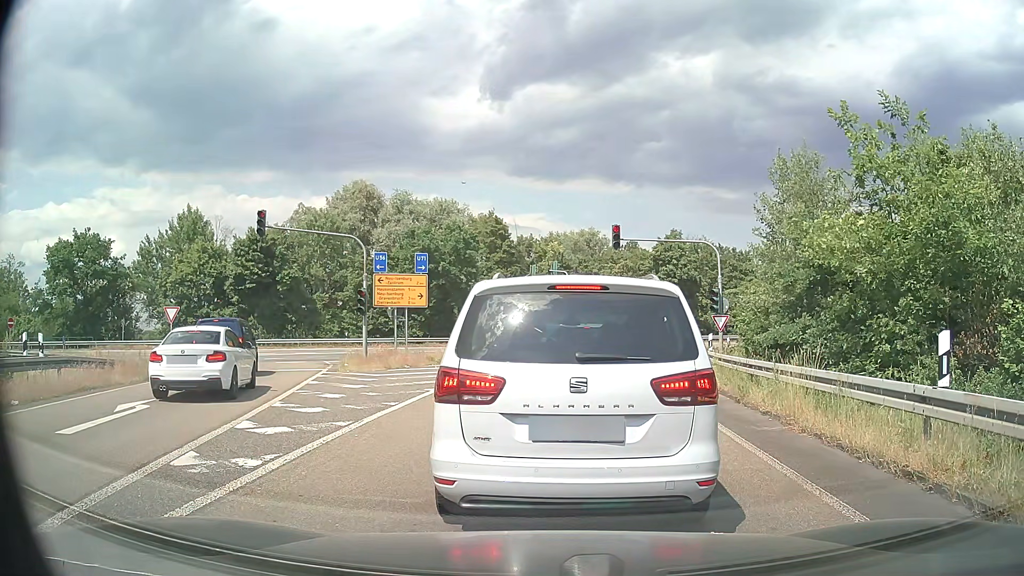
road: motorway_link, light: Day
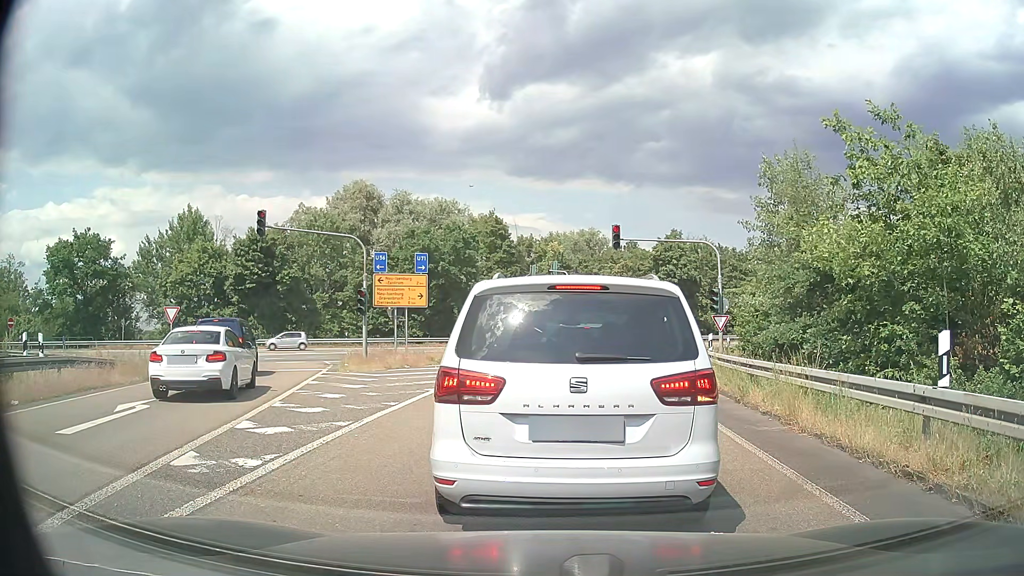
(0.0, 0.0) m; 0°
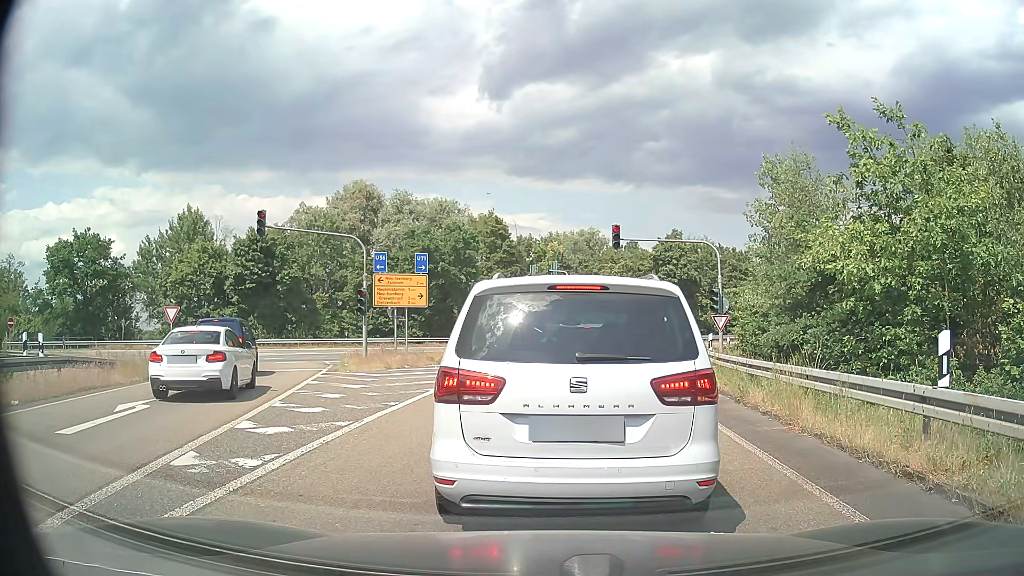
(0.0, 0.0) m; 0°
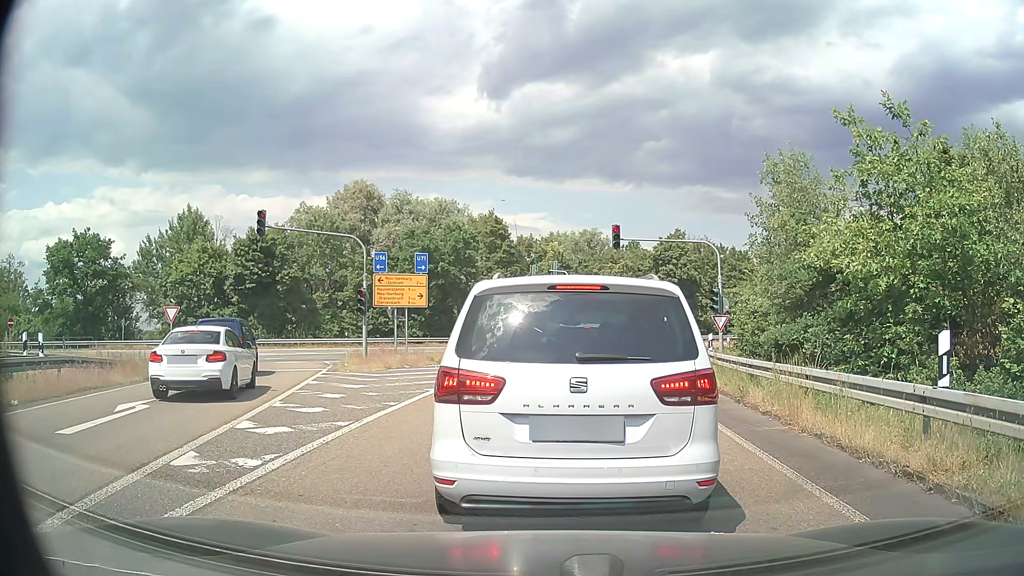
(0.0, 0.0) m; 0°
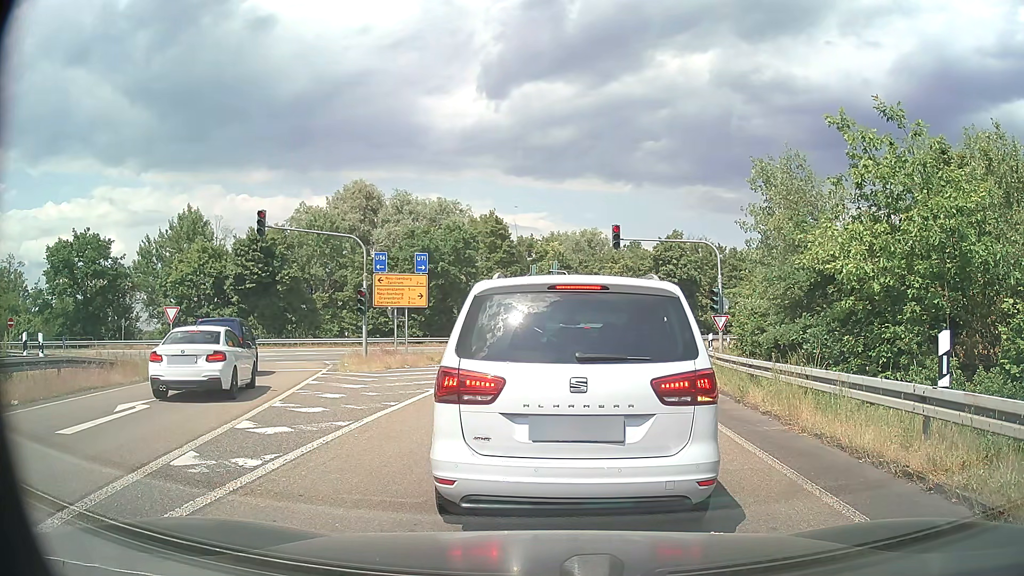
(0.0, 0.0) m; 0°
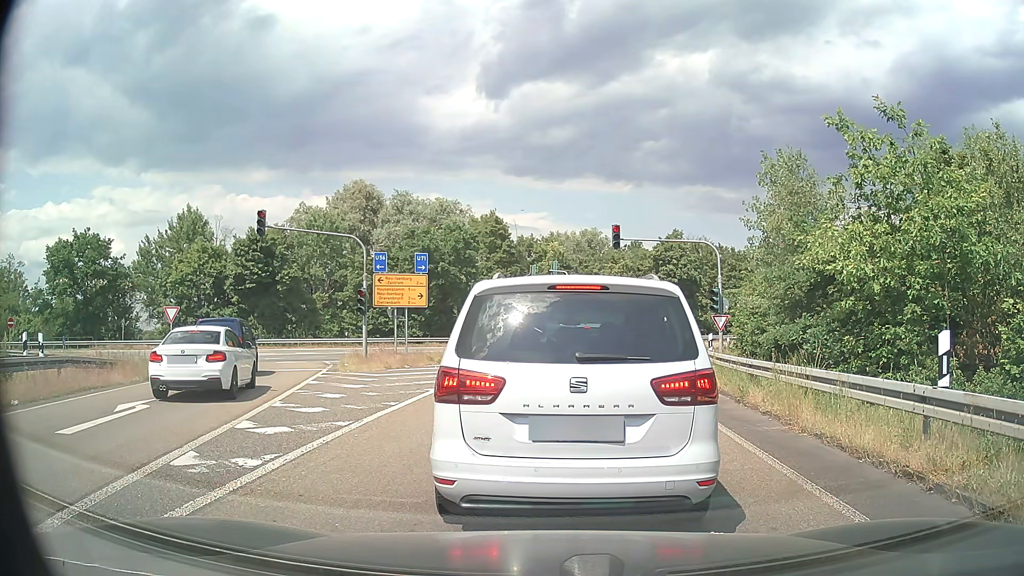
(0.0, 0.0) m; 0°
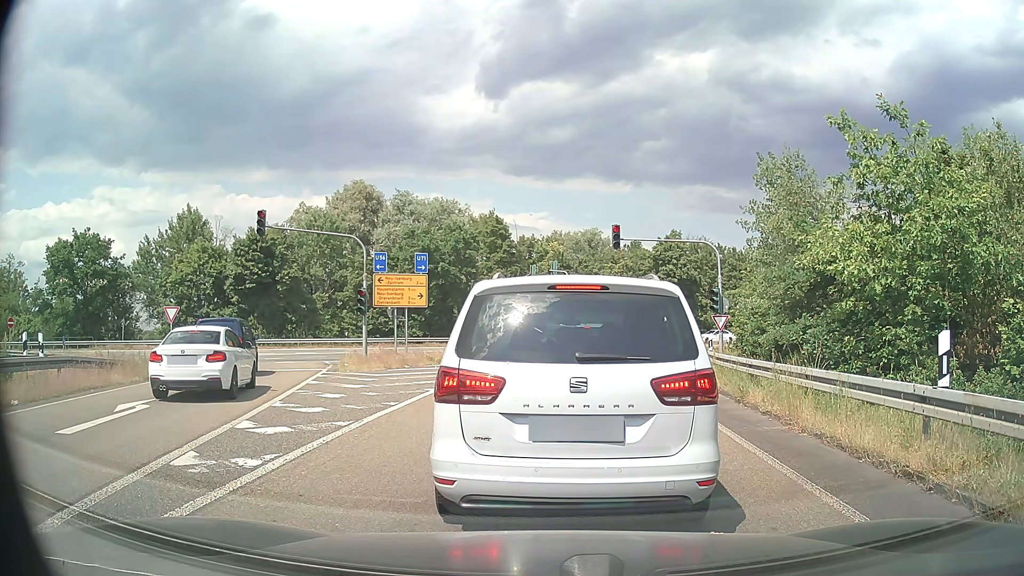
(0.0, 0.0) m; 0°
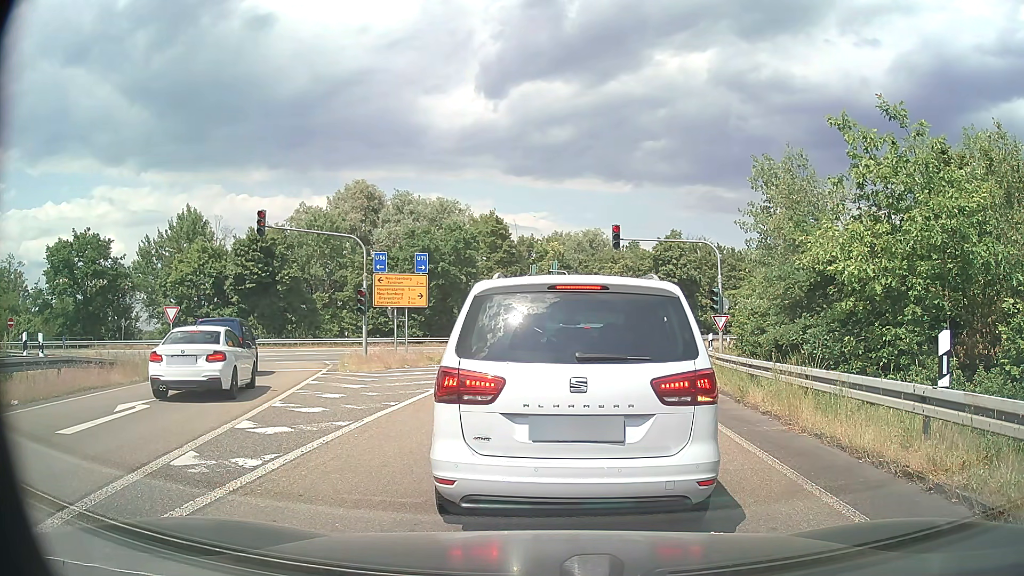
(0.0, 0.0) m; 0°
(0, +10) (+1, +20) (+3, +30) (+7, +39) (+14, +46) (+23, +51) (+32, +55) (+41, +59) (+50, +63) (+59, +67) m
